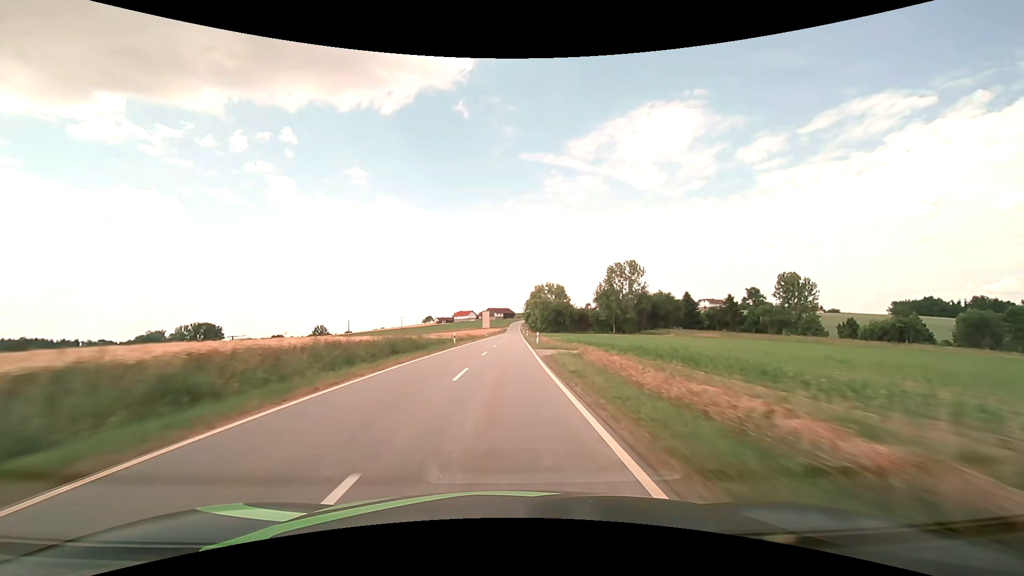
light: Day
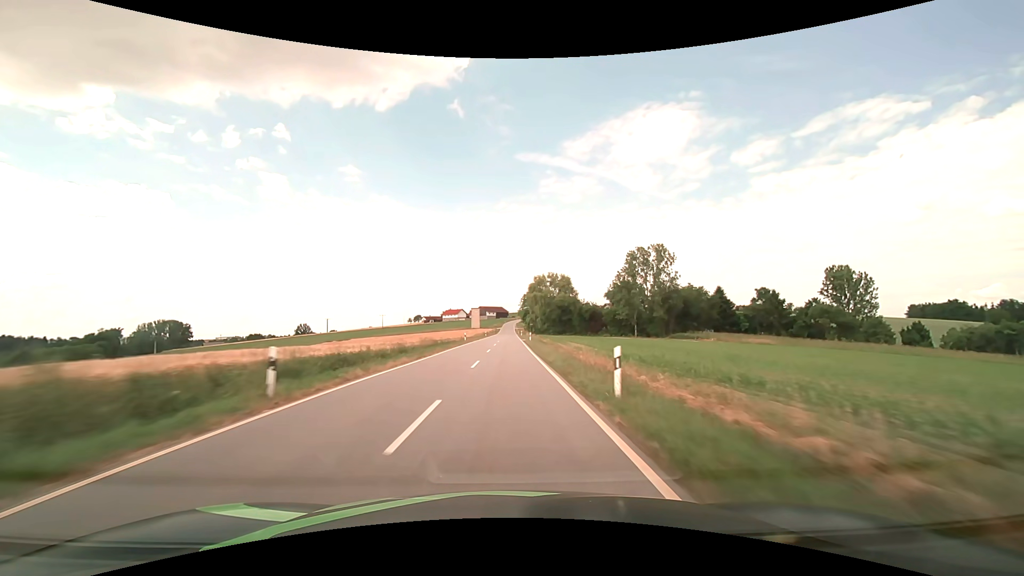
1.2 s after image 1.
(+0.1, +31.7) m; +1°
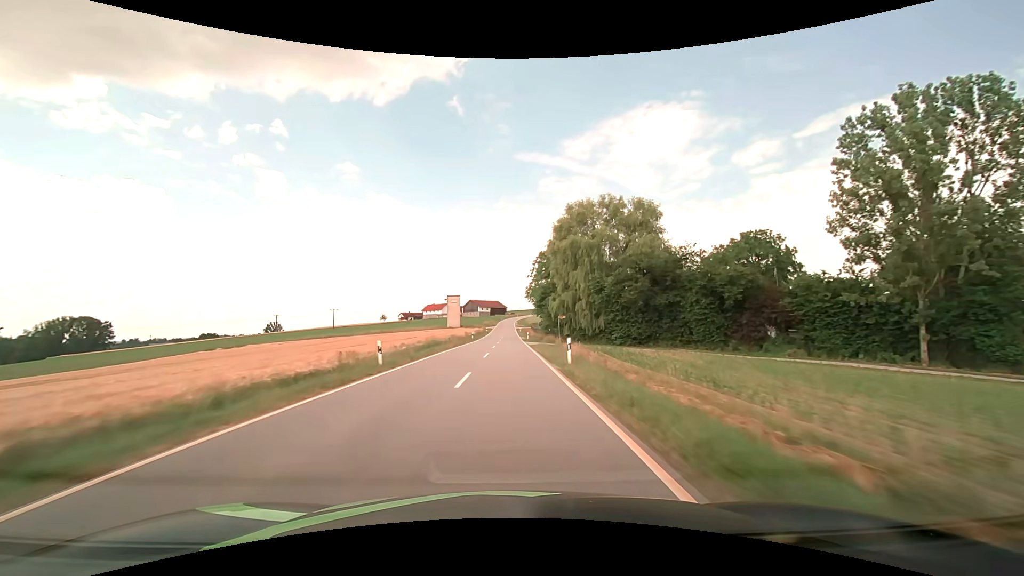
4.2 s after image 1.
(+0.5, +79.3) m; 0°
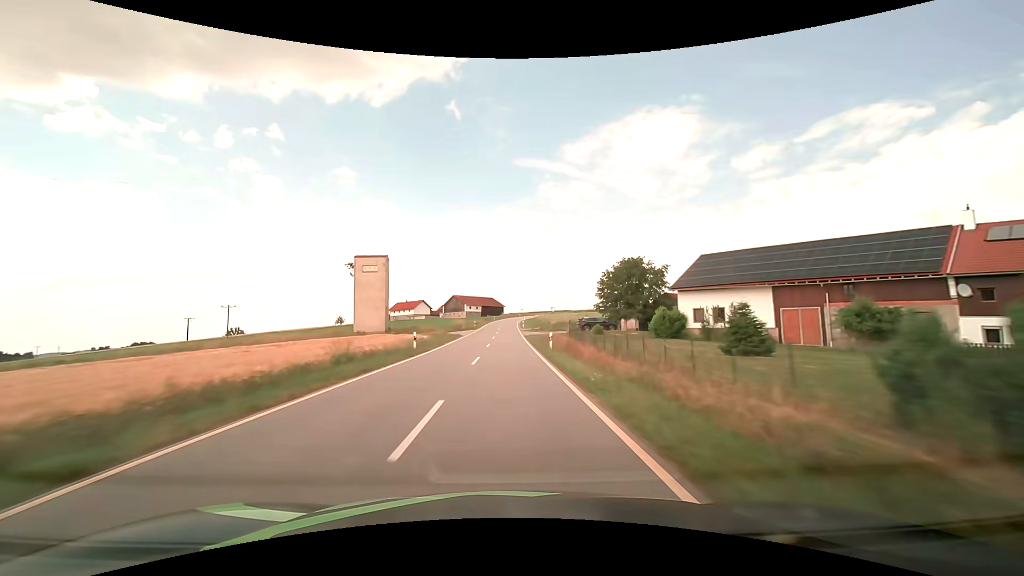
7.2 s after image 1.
(+0.4, +79.3) m; 0°
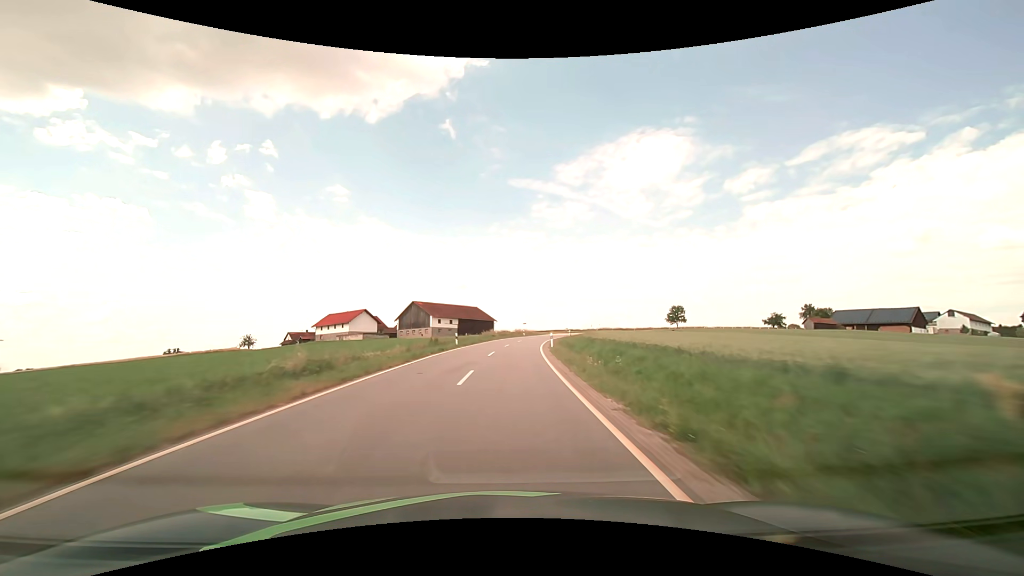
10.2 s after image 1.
(0.0, +78.4) m; +1°
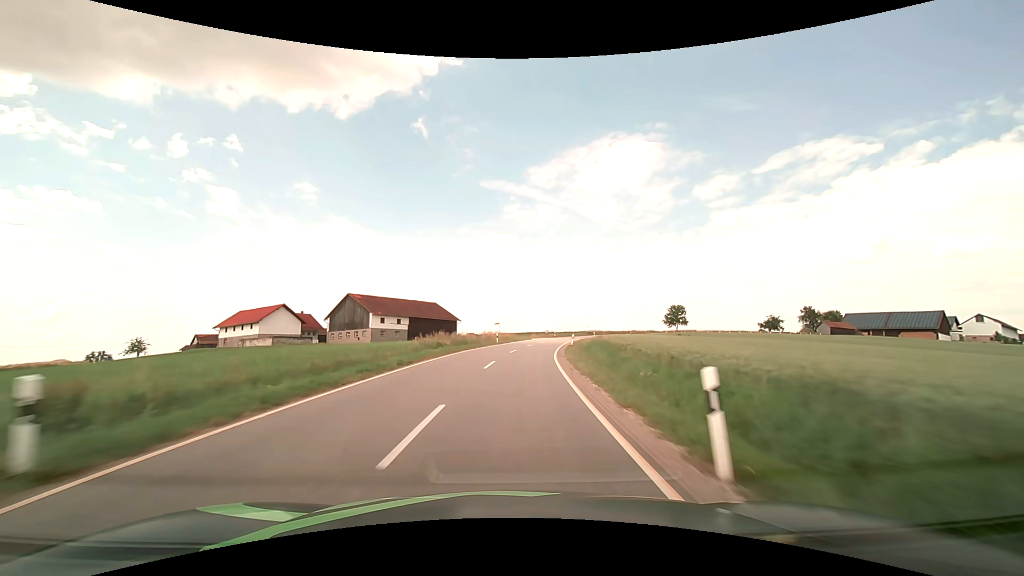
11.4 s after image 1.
(+0.7, +31.2) m; +3°
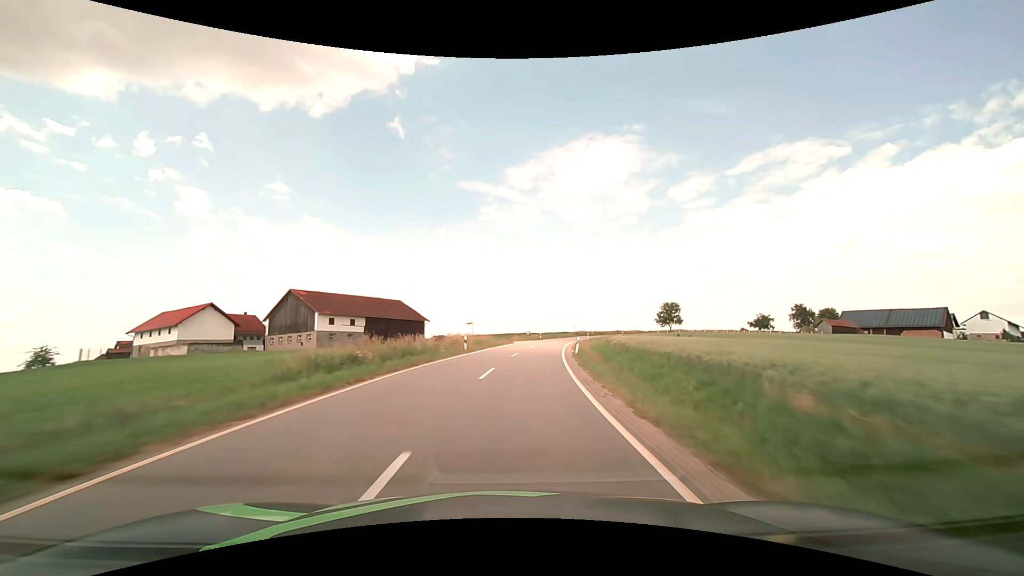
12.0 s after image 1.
(+0.3, +15.6) m; +2°
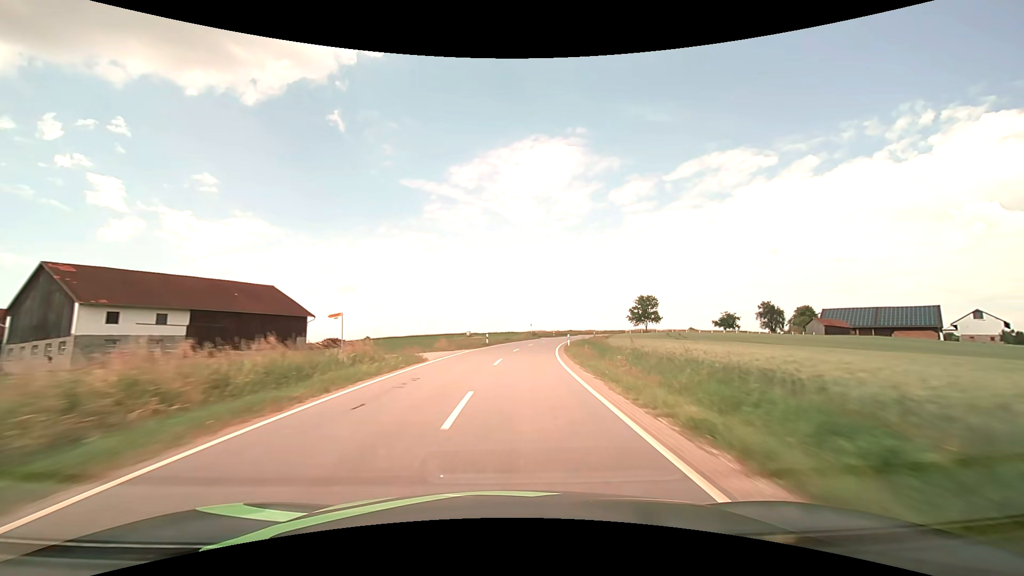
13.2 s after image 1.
(+1.7, +31.2) m; +6°
(0, +10) (+1, +20) (+1, +30) (+3, +40) (+4, +50) (+6, +60) (+8, +69) (+11, +79) (+13, +89) (+16, +98) m
